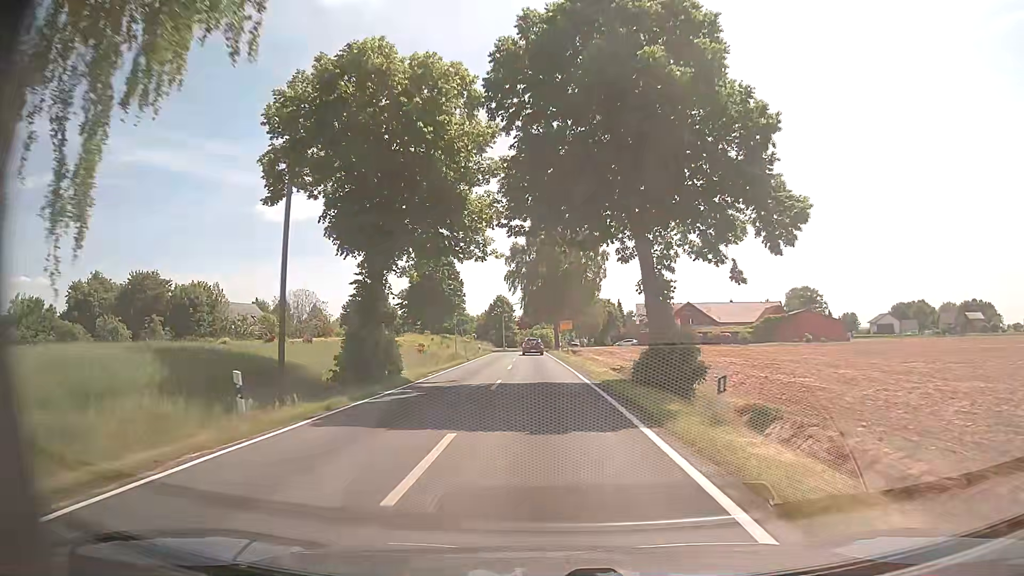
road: tertiary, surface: asphalt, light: Day
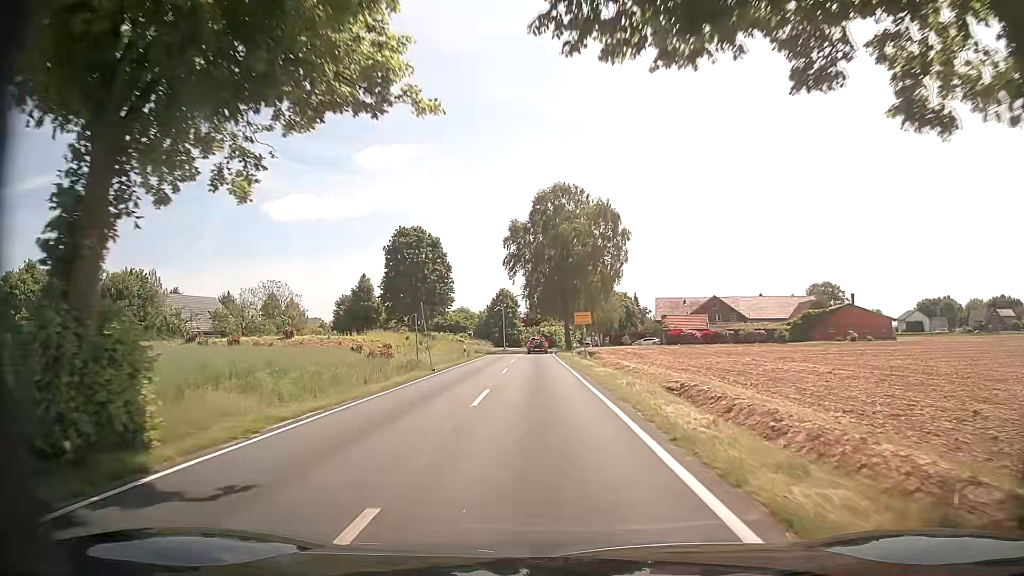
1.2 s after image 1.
(-0.1, +16.1) m; 0°
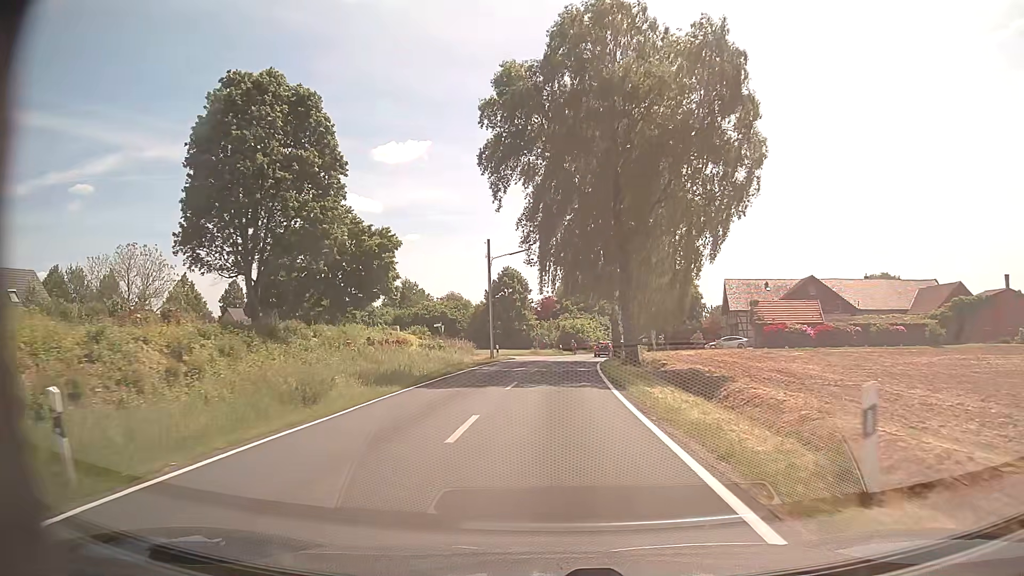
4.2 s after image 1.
(-0.9, +40.7) m; -2°
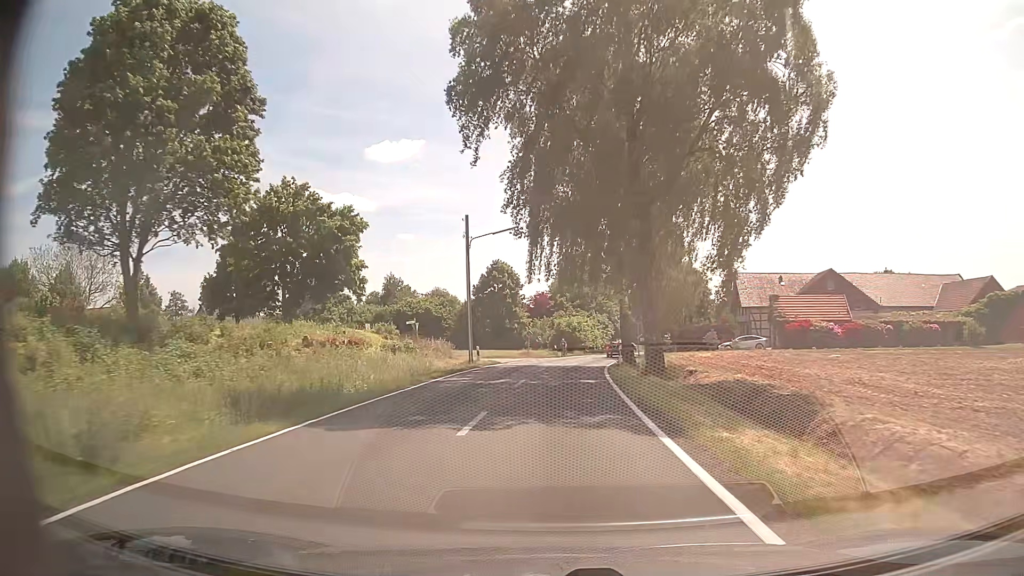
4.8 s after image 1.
(0.0, +8.2) m; +1°
